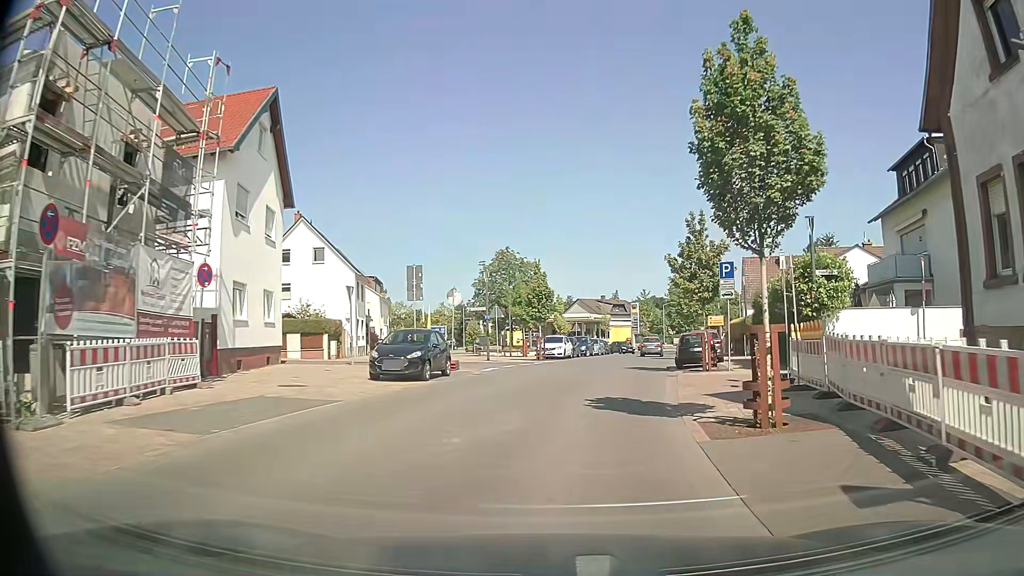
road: unclassified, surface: asphalt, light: Day
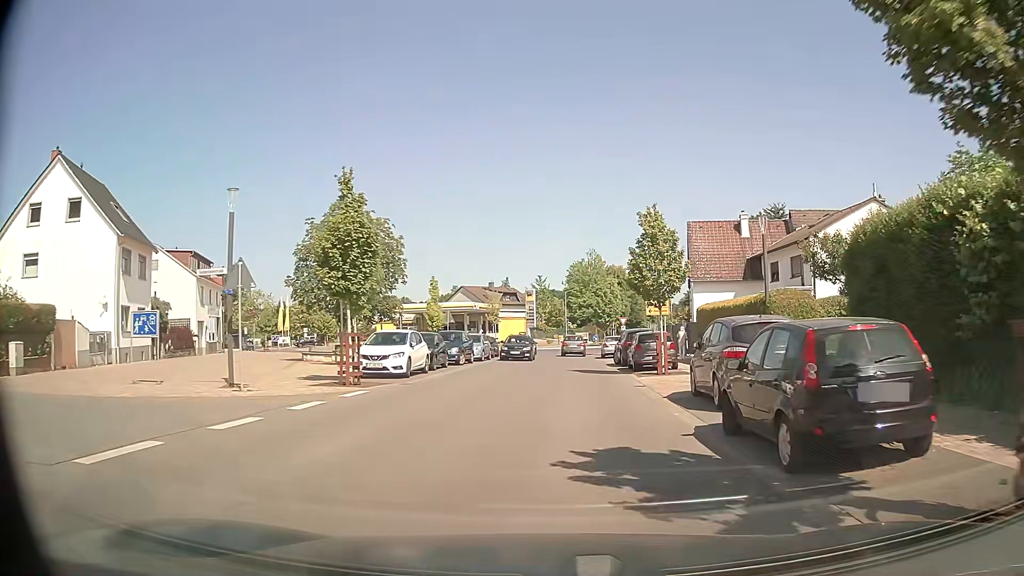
(+2.0, +21.1) m; +10°
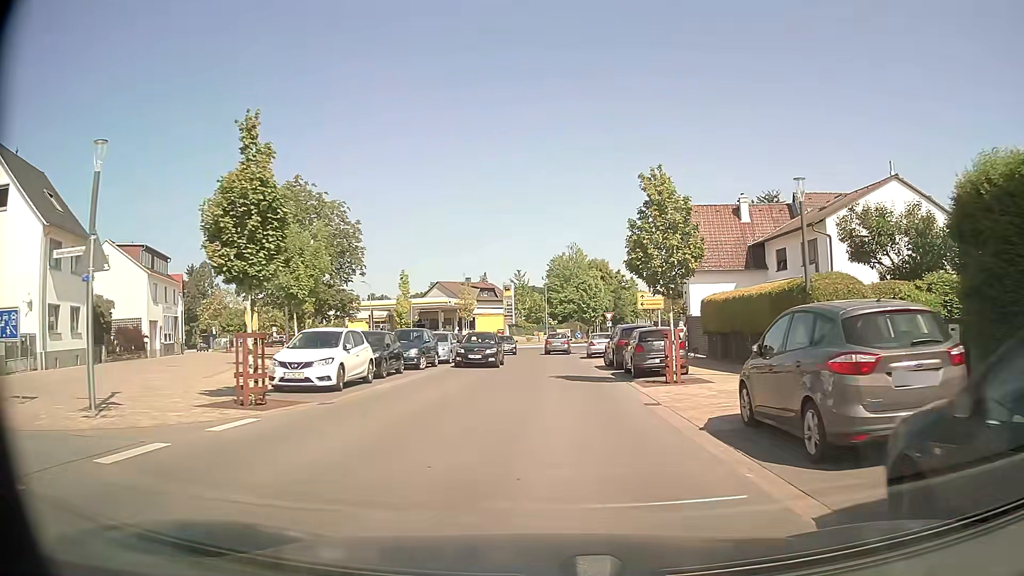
(+0.1, +5.2) m; +2°
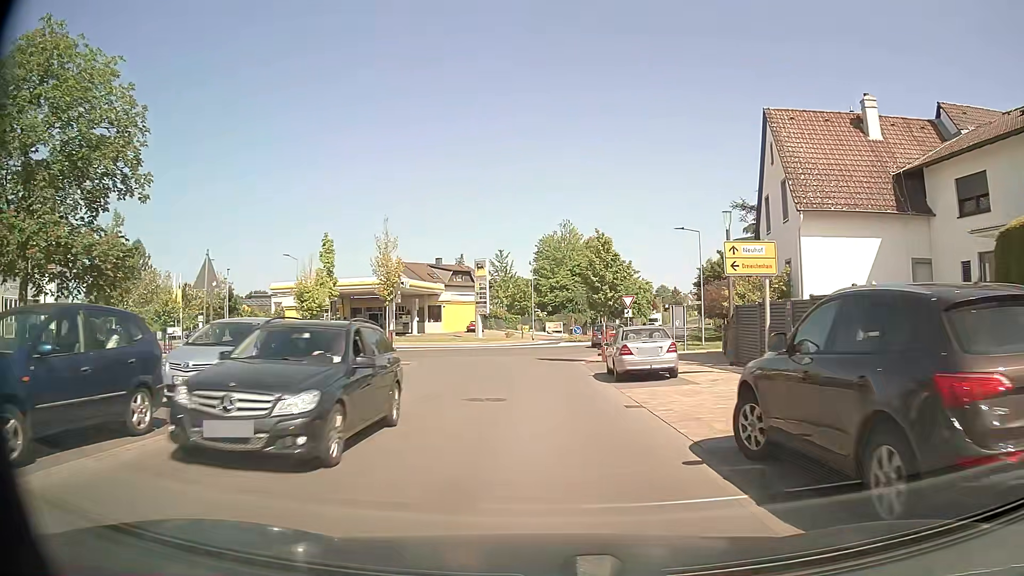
(+0.1, +21.0) m; 0°
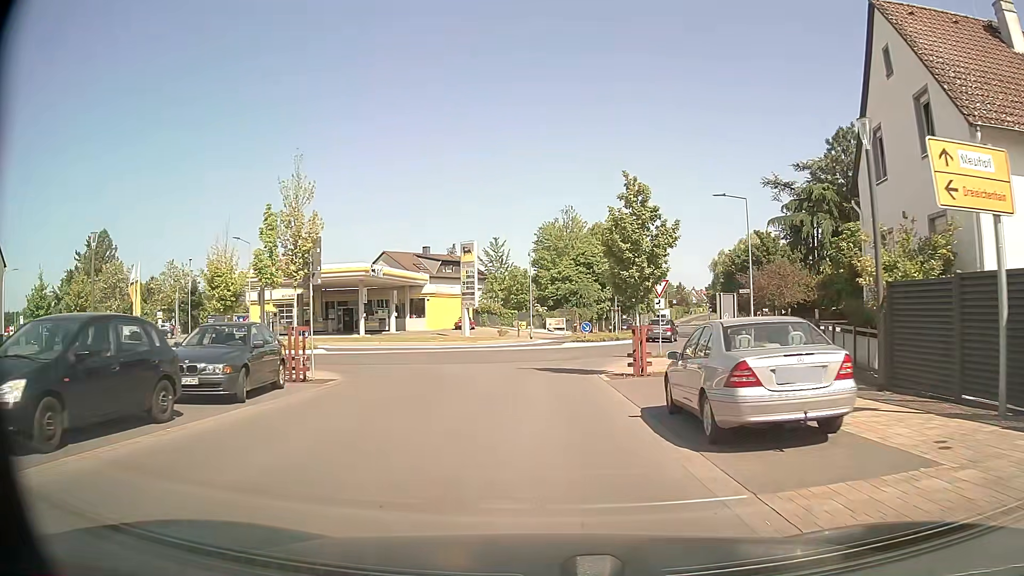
(+0.1, +10.2) m; +1°
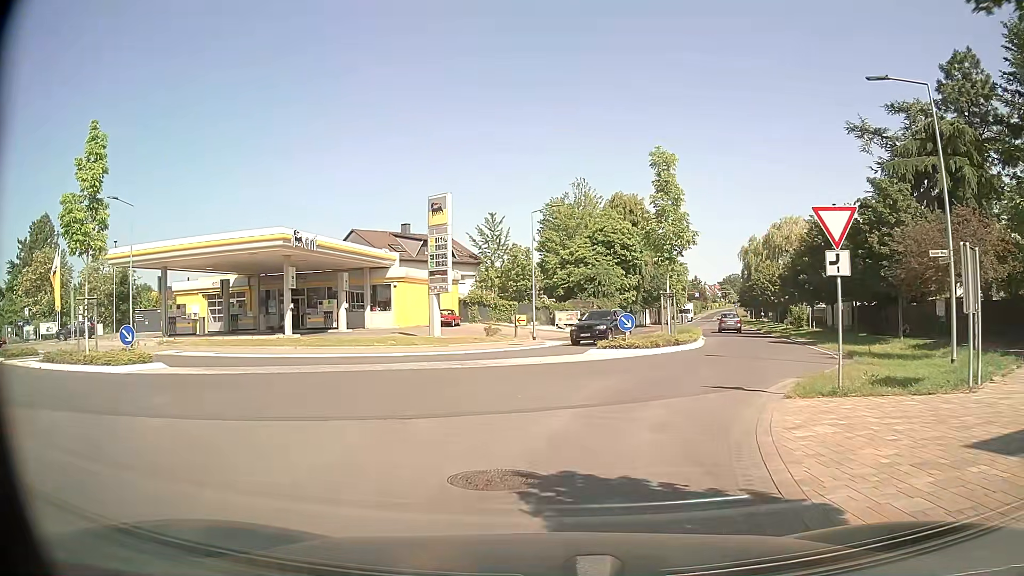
(0.0, +16.5) m; 0°
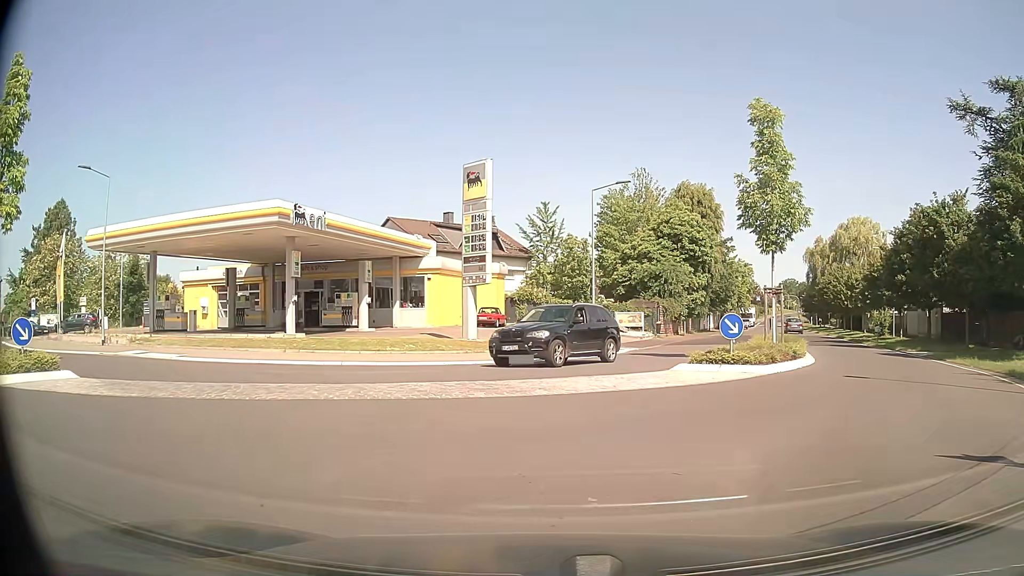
(-0.3, +6.6) m; -5°
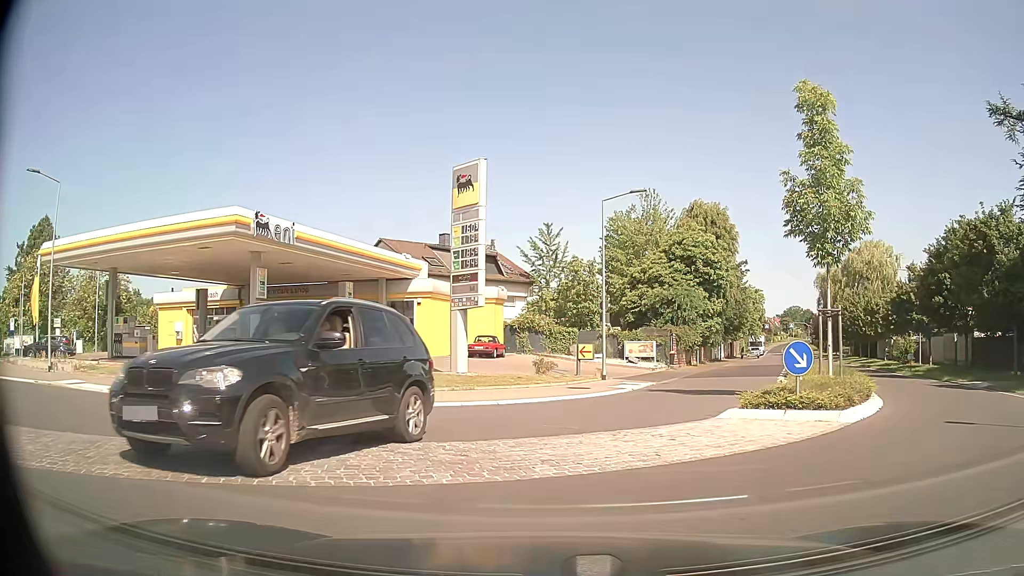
(0.0, +4.3) m; 0°
